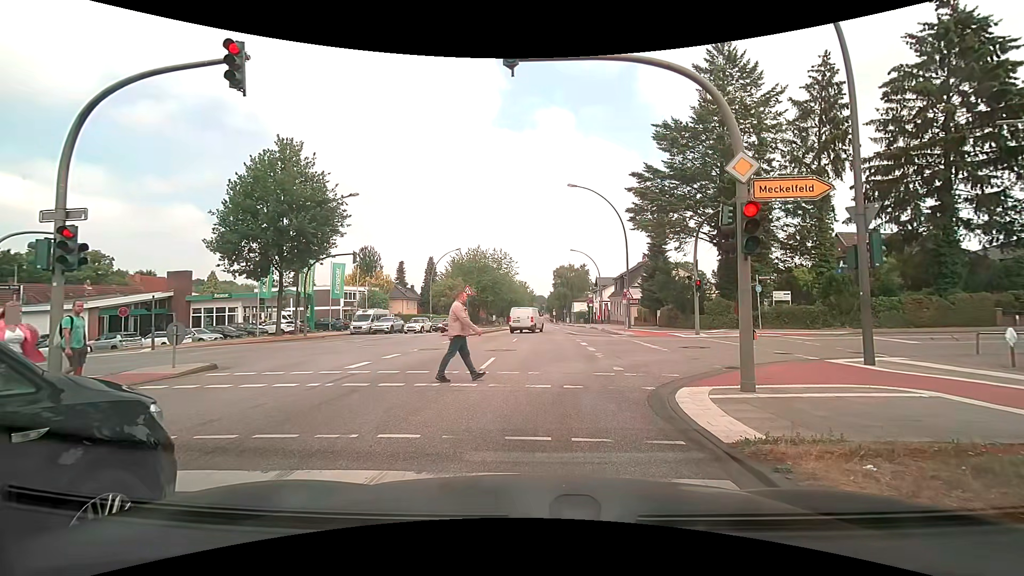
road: secondary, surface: asphalt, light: Day
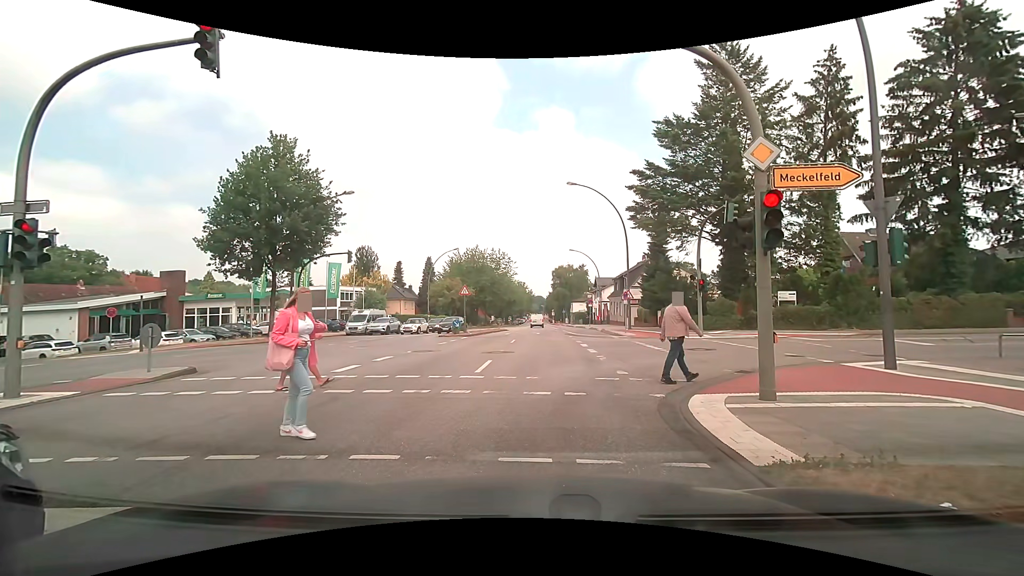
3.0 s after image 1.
(0.0, +0.8) m; 0°
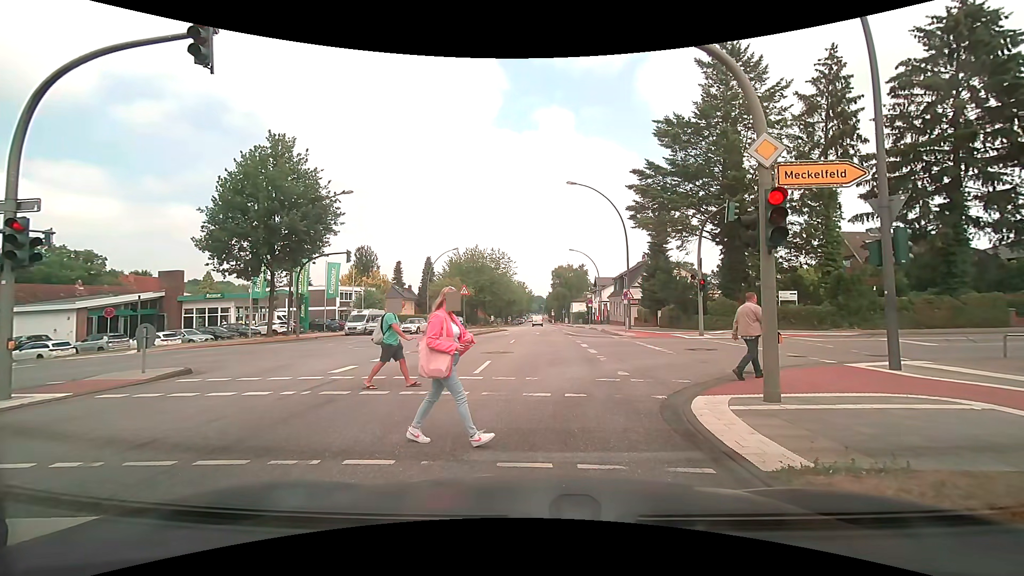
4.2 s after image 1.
(0.0, +0.2) m; 0°
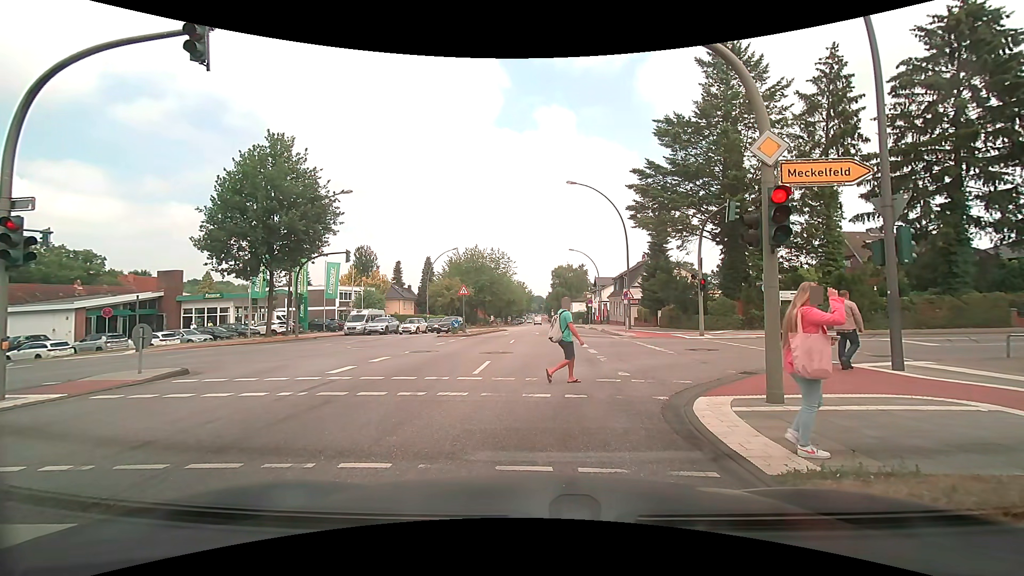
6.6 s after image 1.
(0.0, +0.2) m; 0°
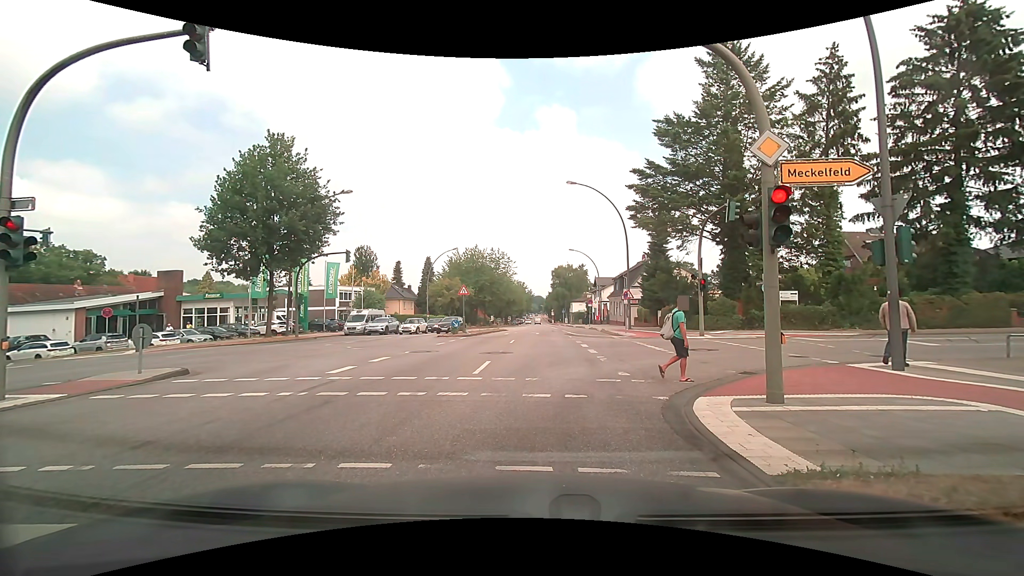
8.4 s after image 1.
(0.0, 0.0) m; 0°
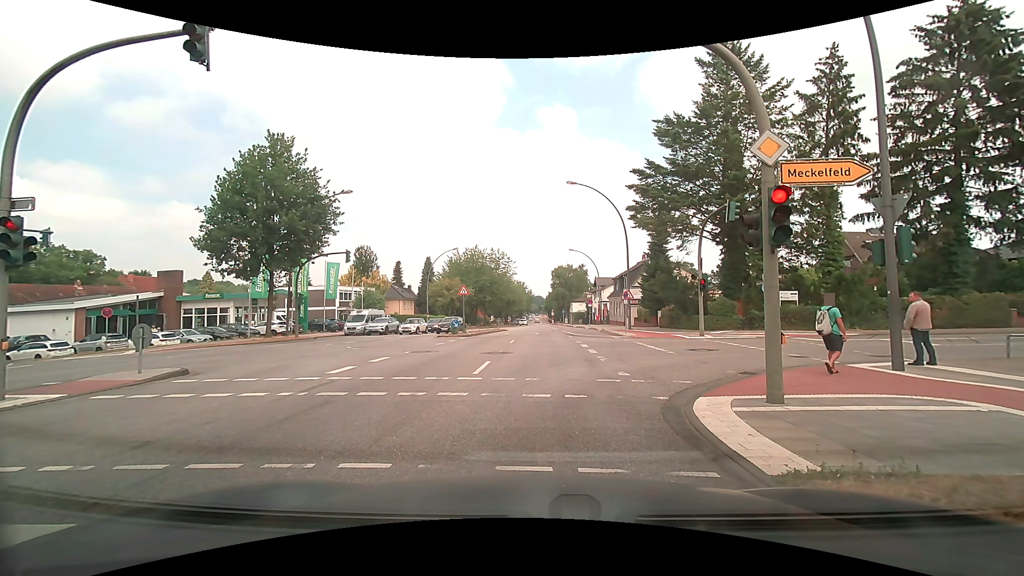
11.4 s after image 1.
(0.0, 0.0) m; 0°
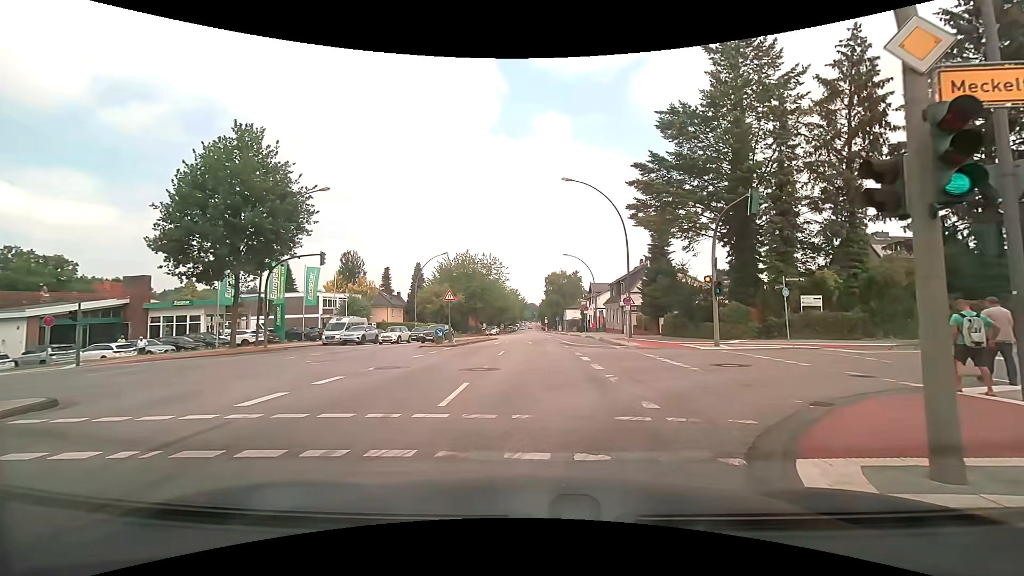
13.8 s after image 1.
(-0.1, +3.6) m; -1°
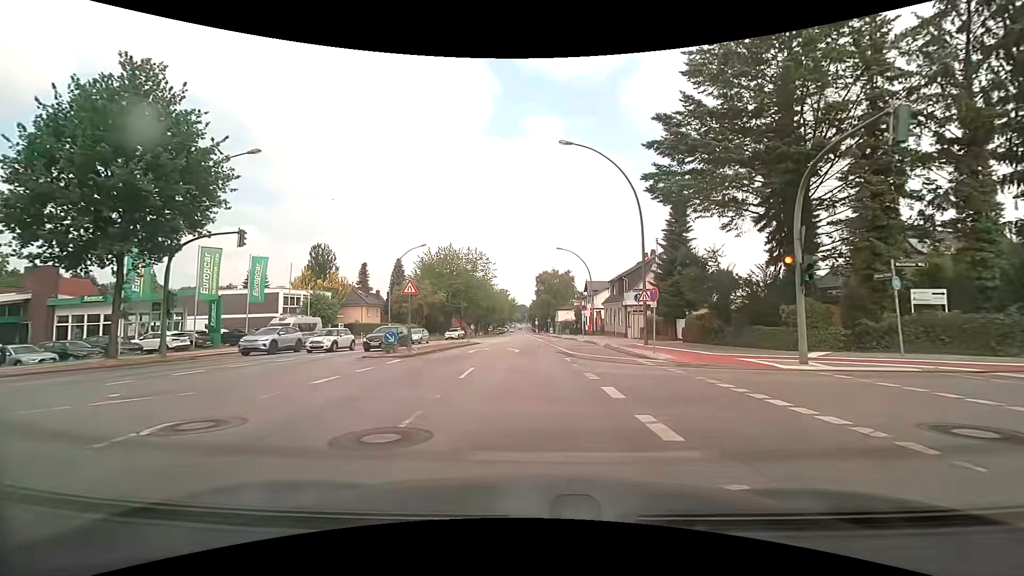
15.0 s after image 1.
(+0.1, +8.8) m; 0°
